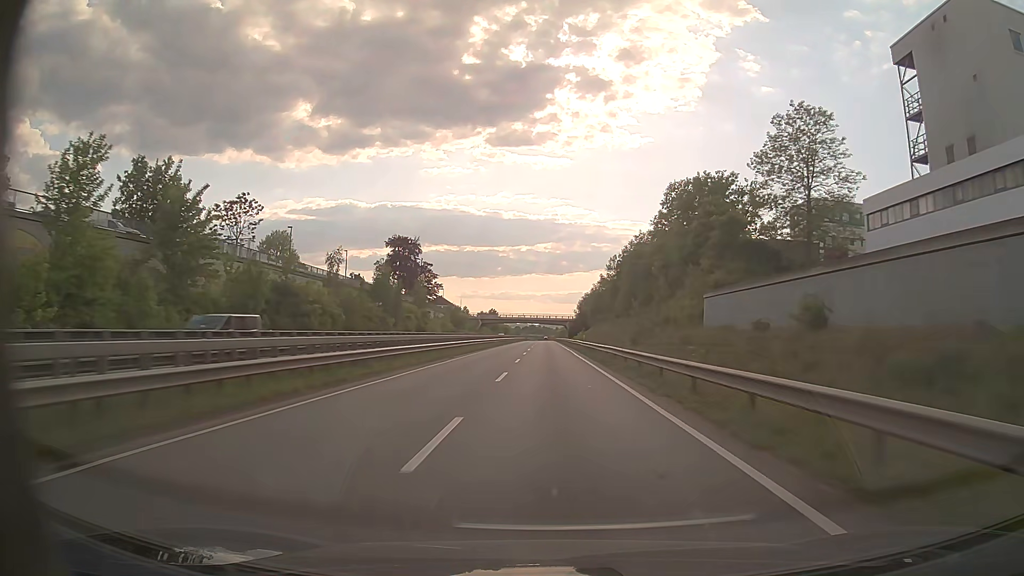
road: trunk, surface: asphalt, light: Day
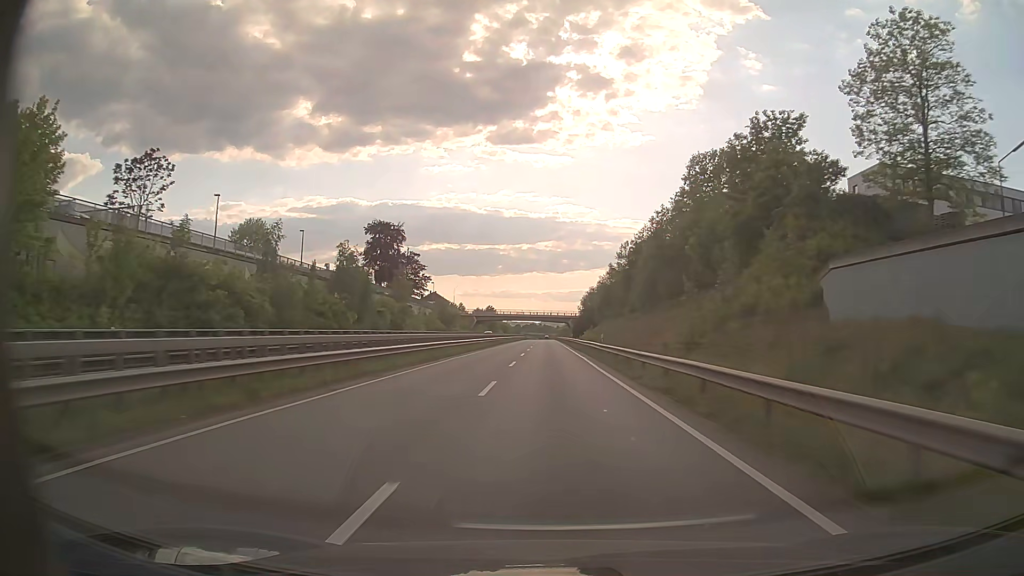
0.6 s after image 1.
(0.0, +16.7) m; 0°
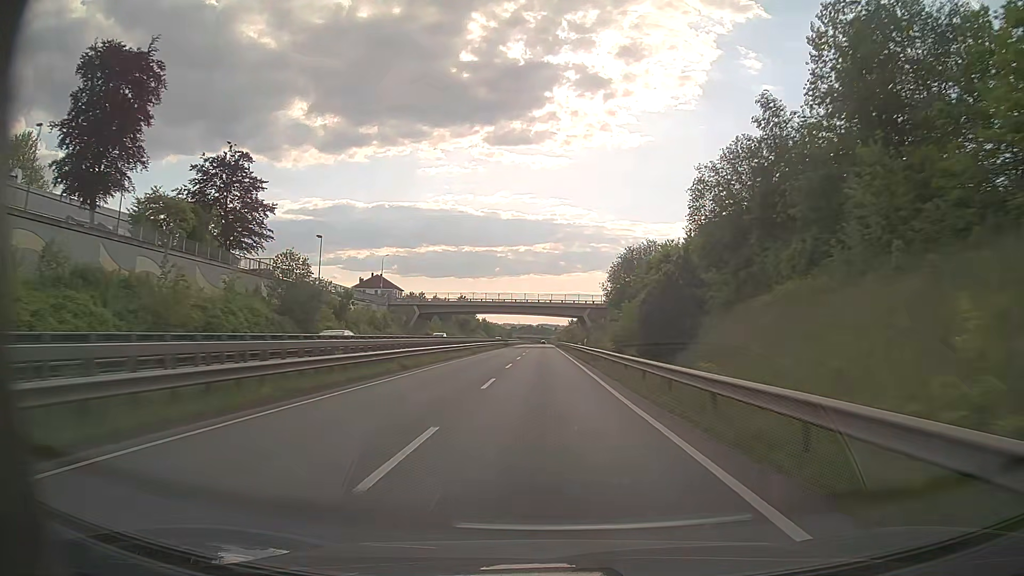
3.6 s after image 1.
(+0.3, +82.3) m; 0°
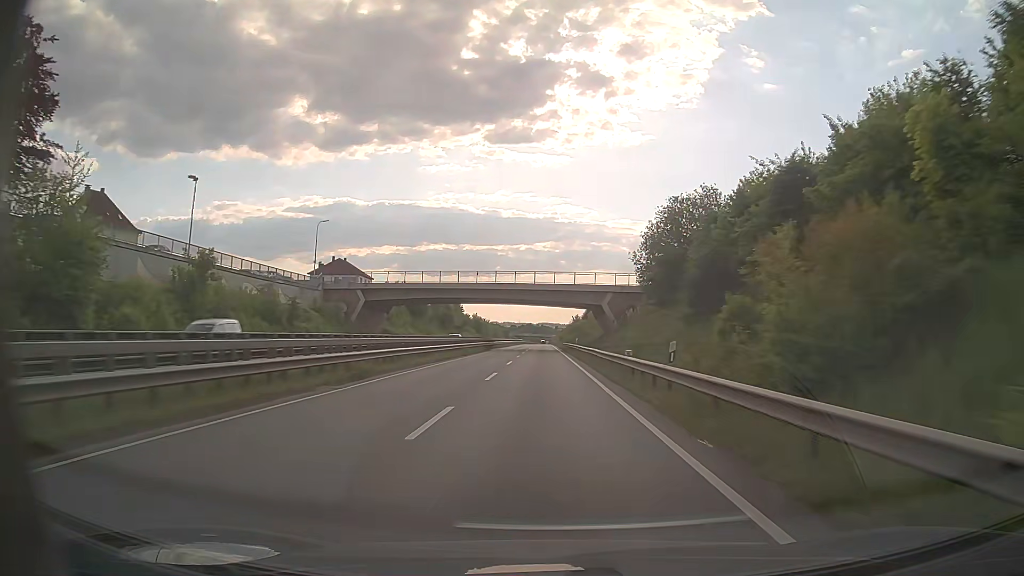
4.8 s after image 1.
(0.0, +32.7) m; 0°
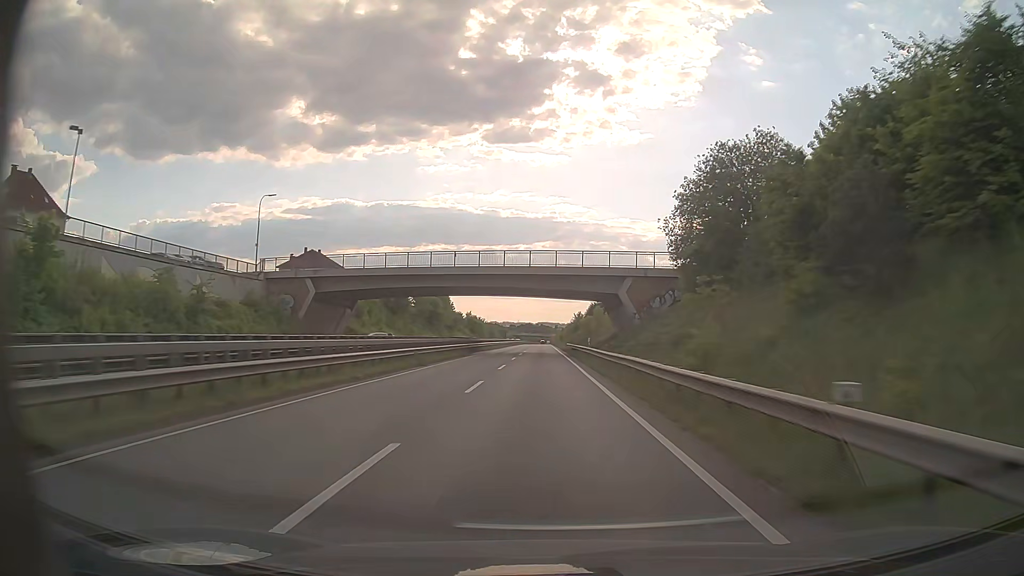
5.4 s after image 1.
(0.0, +16.3) m; 0°
(0, +10) (0, +20) (0, +30) (0, +40) (0, +50) (0, +60) (0, +70) (0, +80) (0, +90) (0, +100) m
